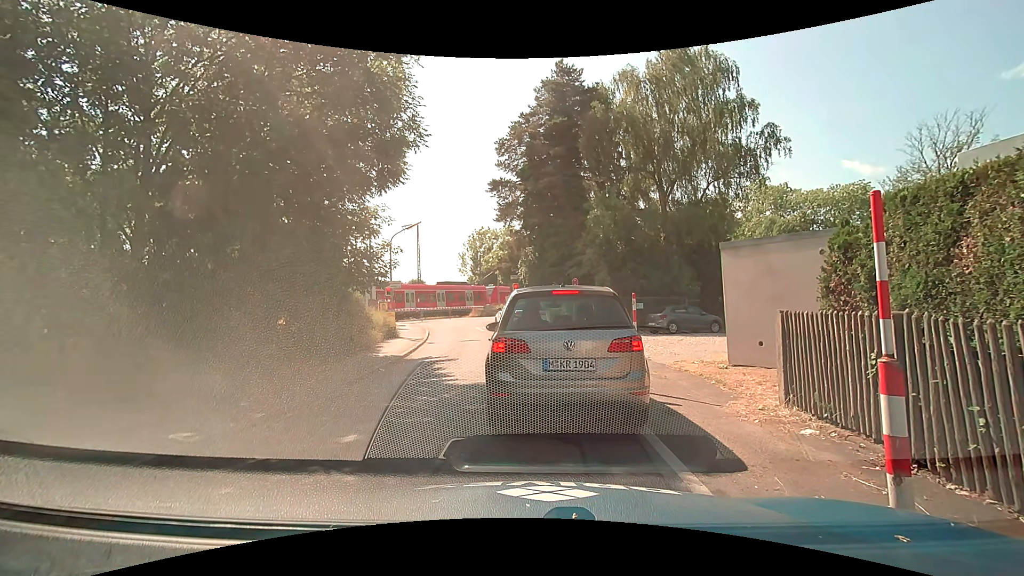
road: residential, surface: asphalt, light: Day
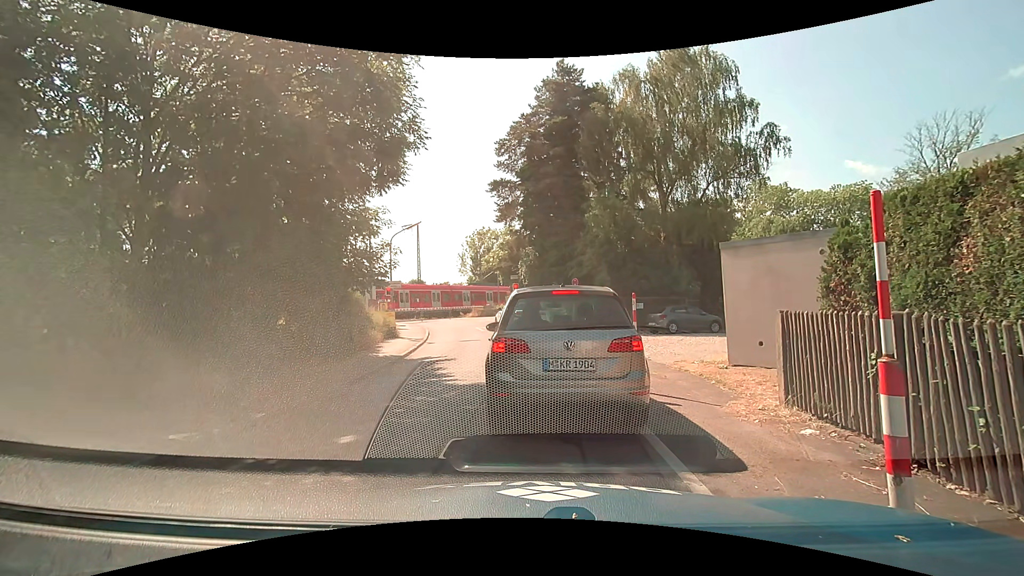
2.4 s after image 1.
(0.0, 0.0) m; 0°
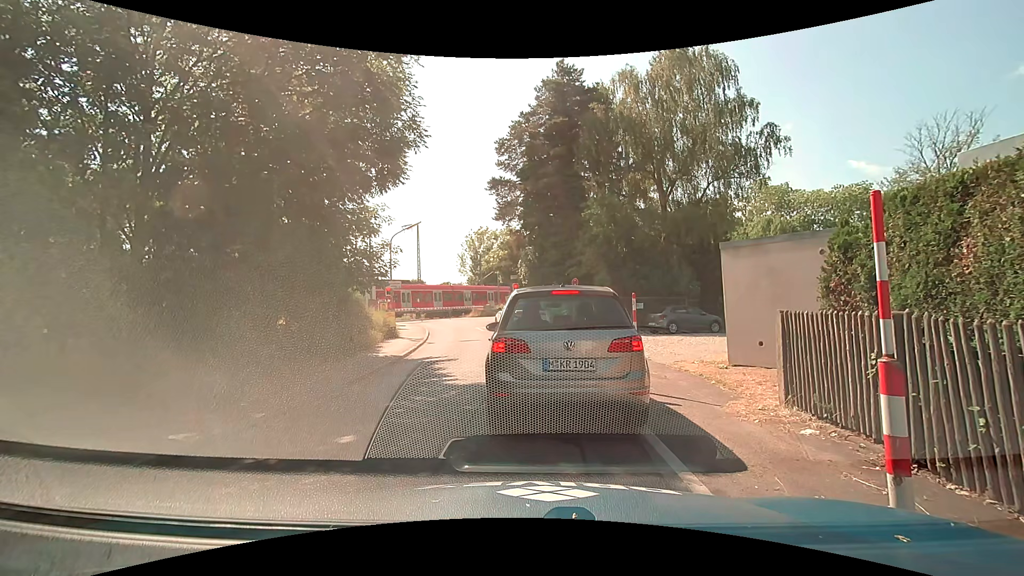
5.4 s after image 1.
(0.0, 0.0) m; 0°
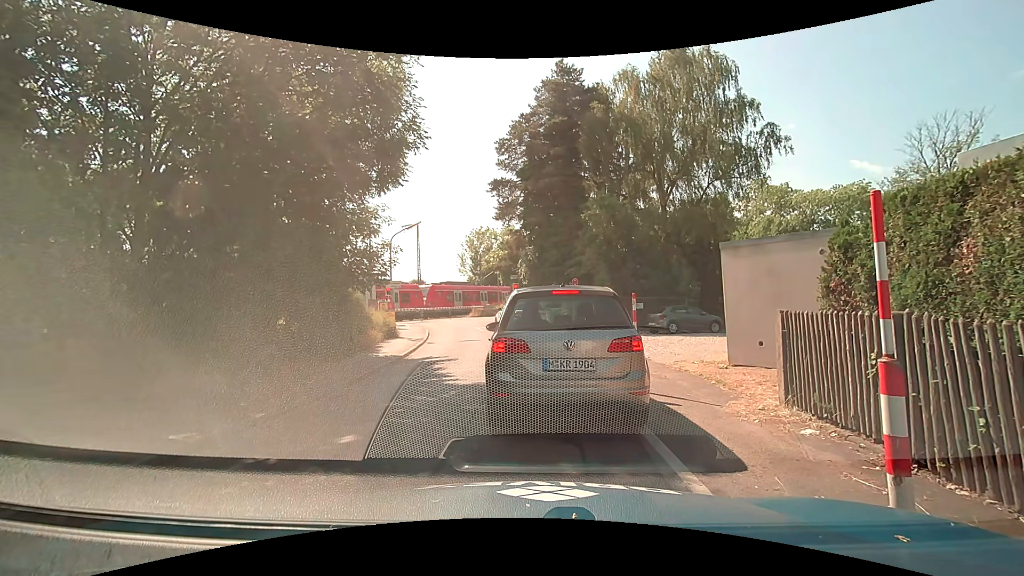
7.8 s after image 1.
(0.0, 0.0) m; 0°
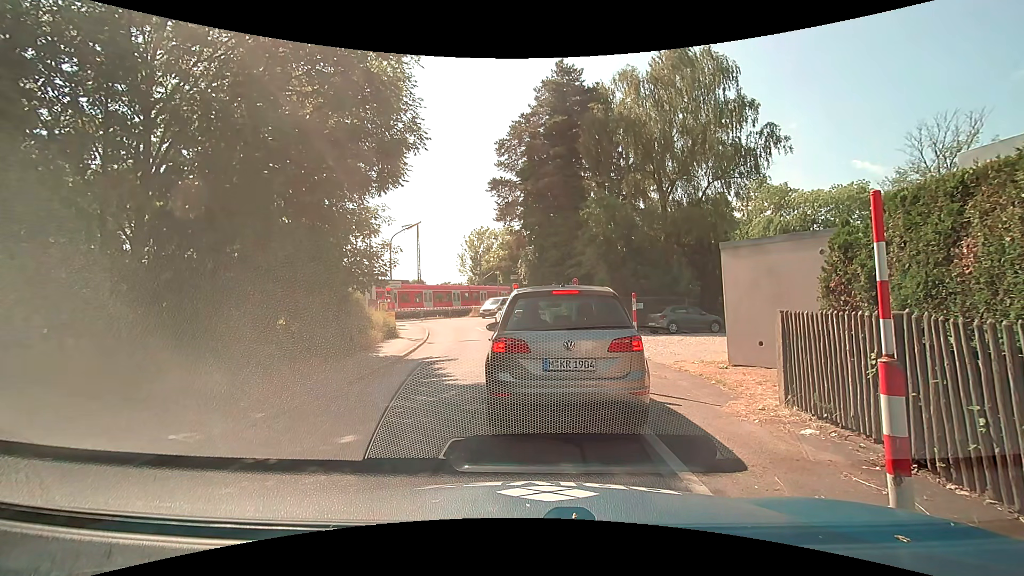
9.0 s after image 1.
(0.0, 0.0) m; 0°
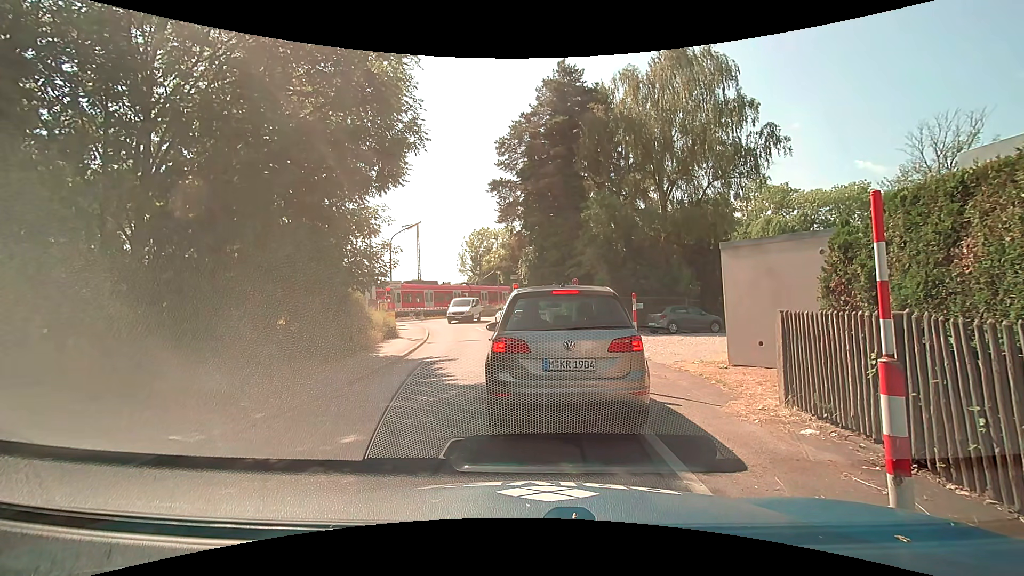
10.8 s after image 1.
(0.0, 0.0) m; 0°
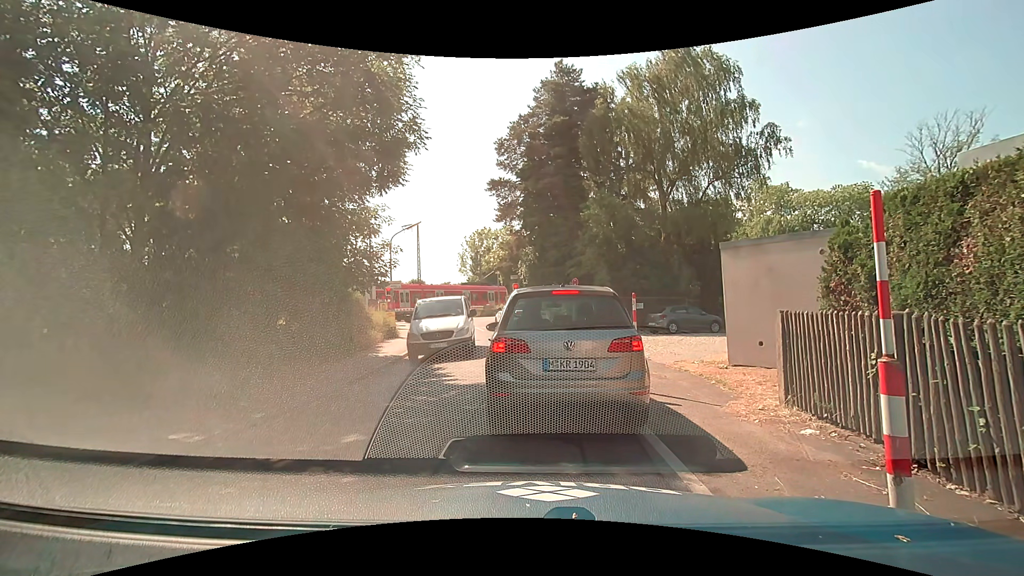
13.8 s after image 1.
(0.0, 0.0) m; 0°
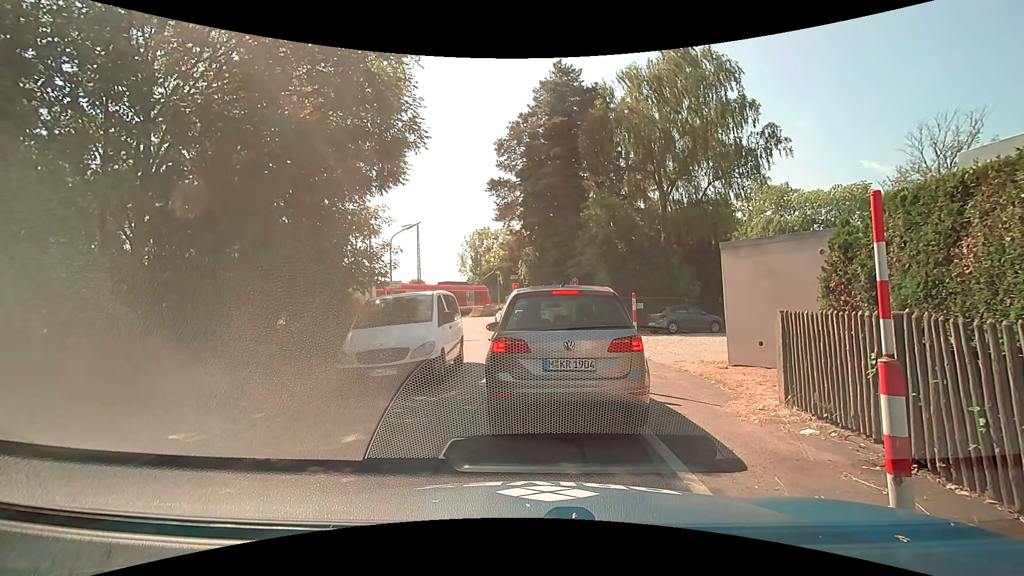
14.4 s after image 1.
(0.0, 0.0) m; 0°
